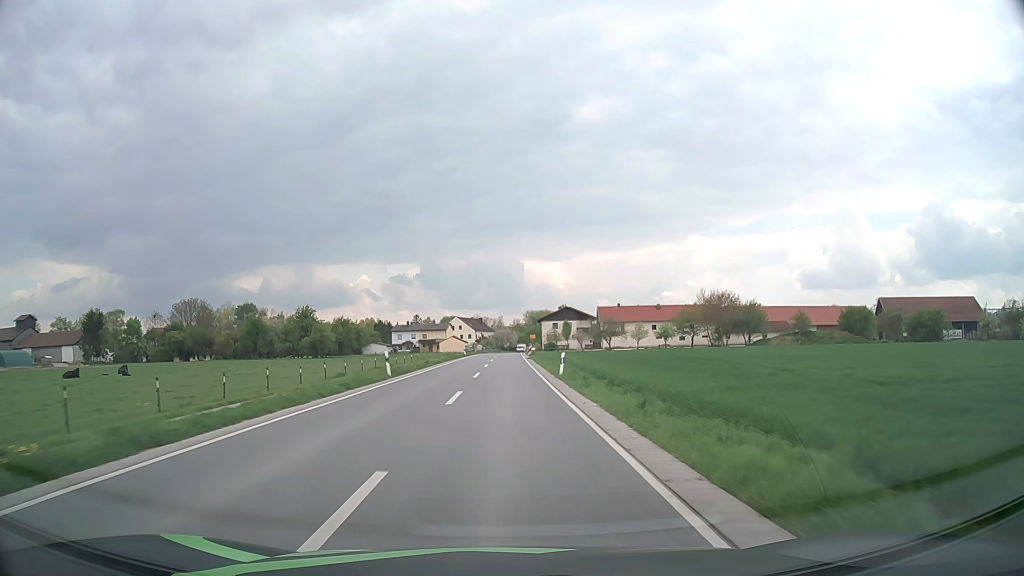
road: secondary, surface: asphalt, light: Day
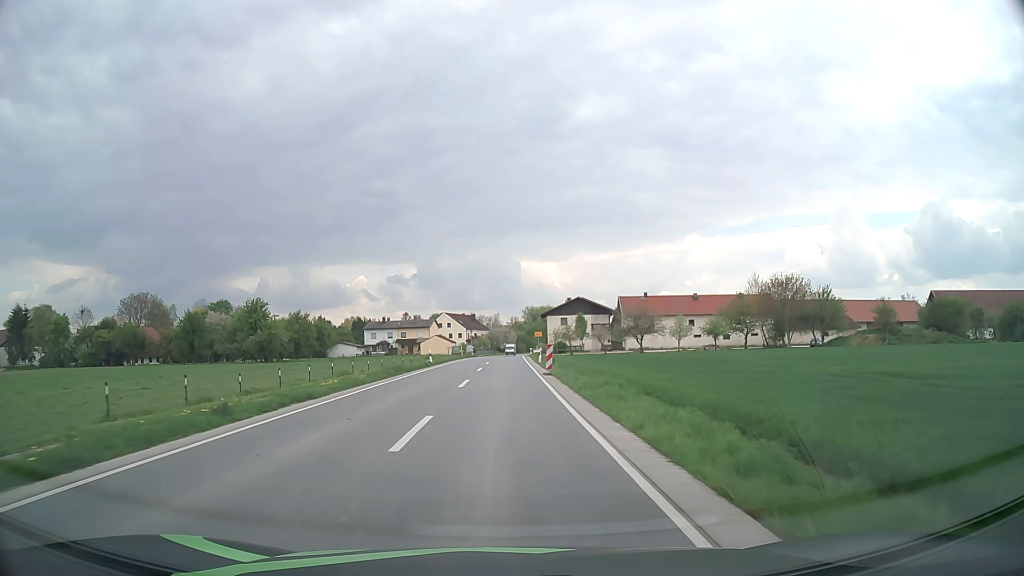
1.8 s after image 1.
(+0.1, +30.5) m; 0°
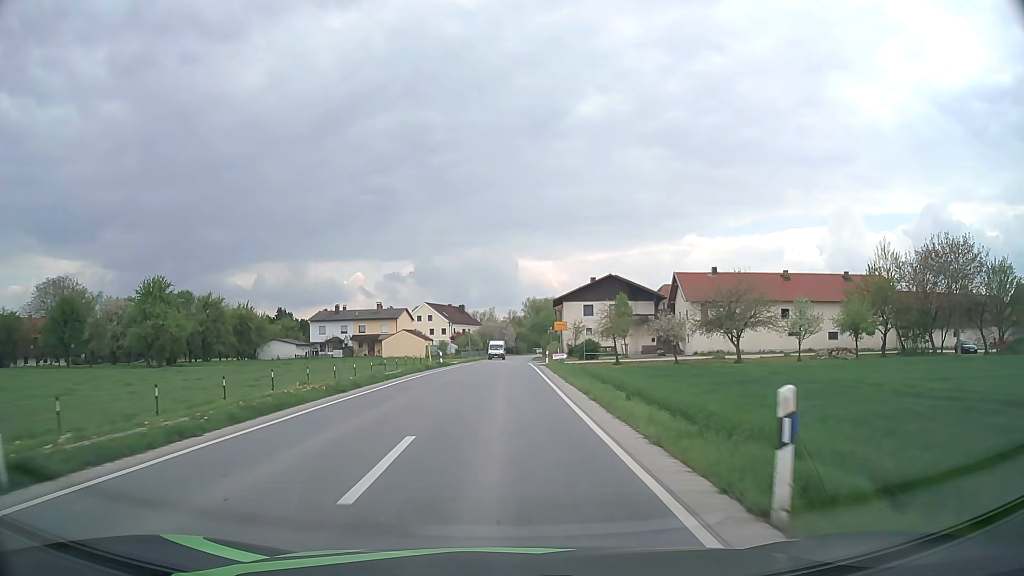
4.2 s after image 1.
(0.0, +38.5) m; 0°
